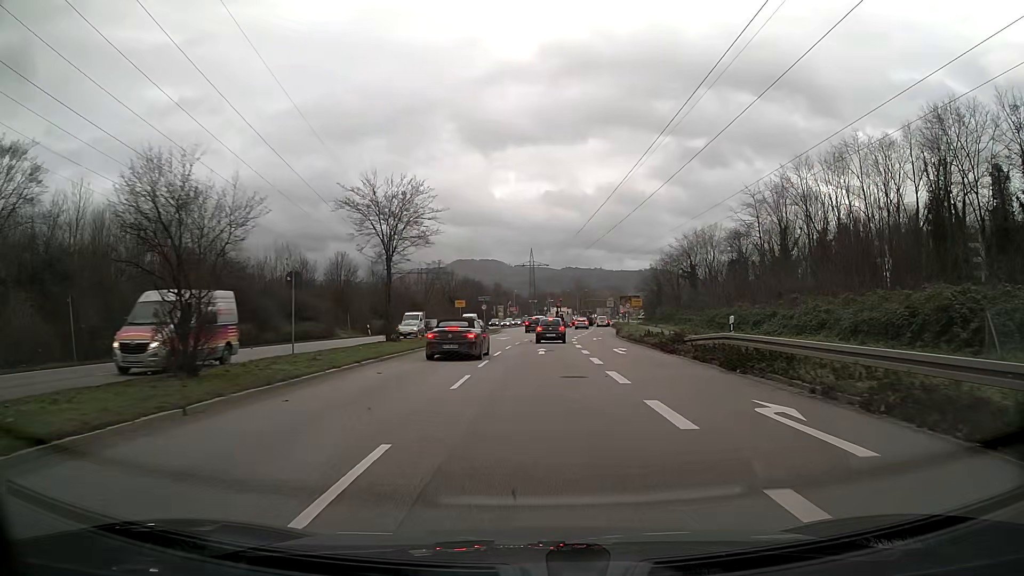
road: primary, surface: asphalt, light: Day
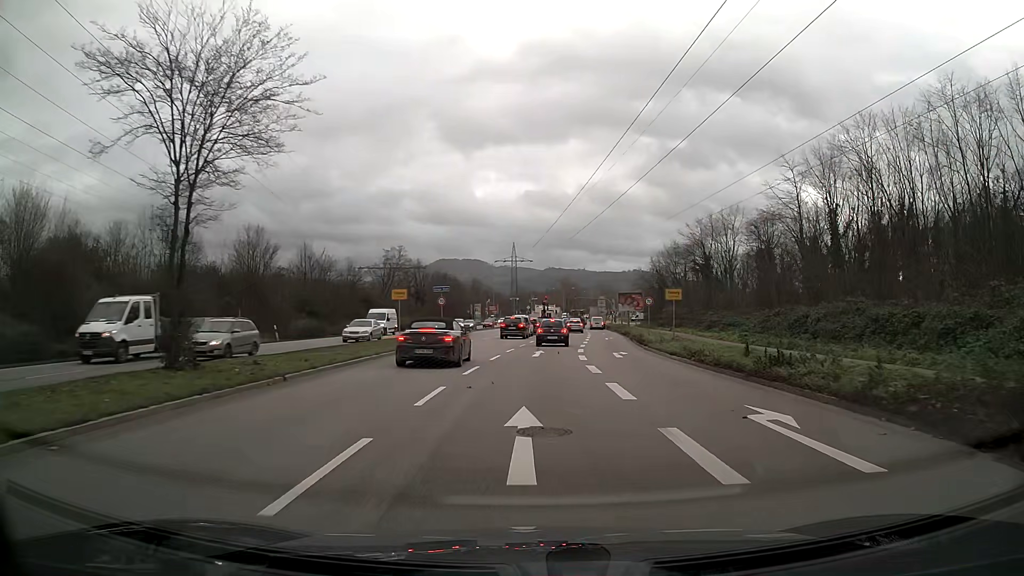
(+0.3, +20.7) m; +2°
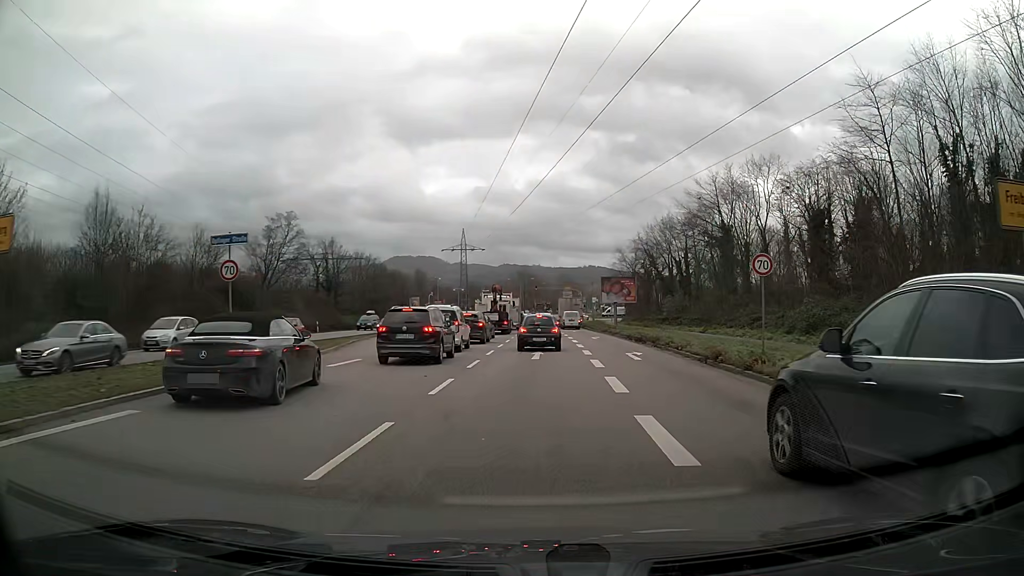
(+0.8, +29.2) m; +4°
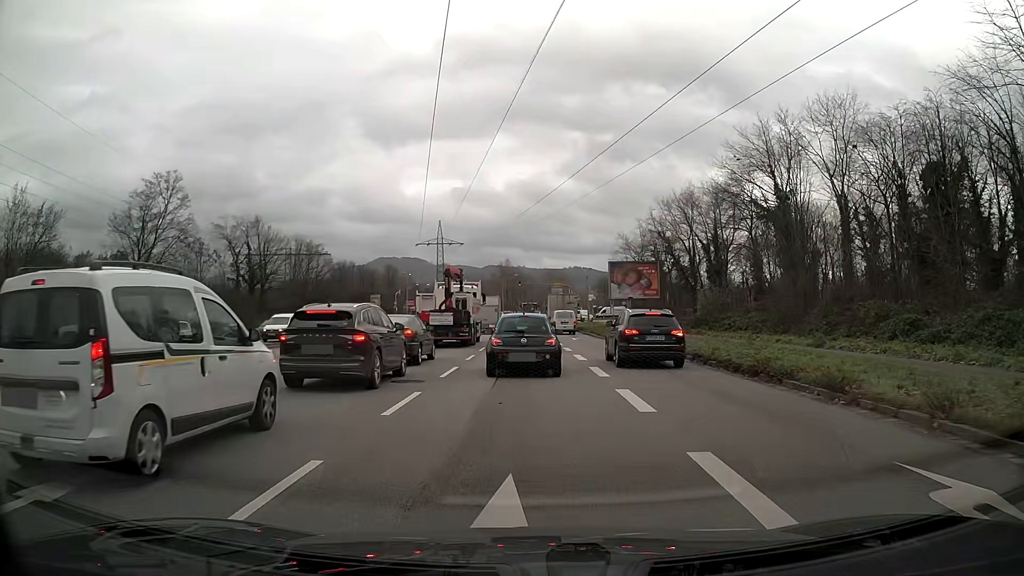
(+0.2, +20.4) m; +1°
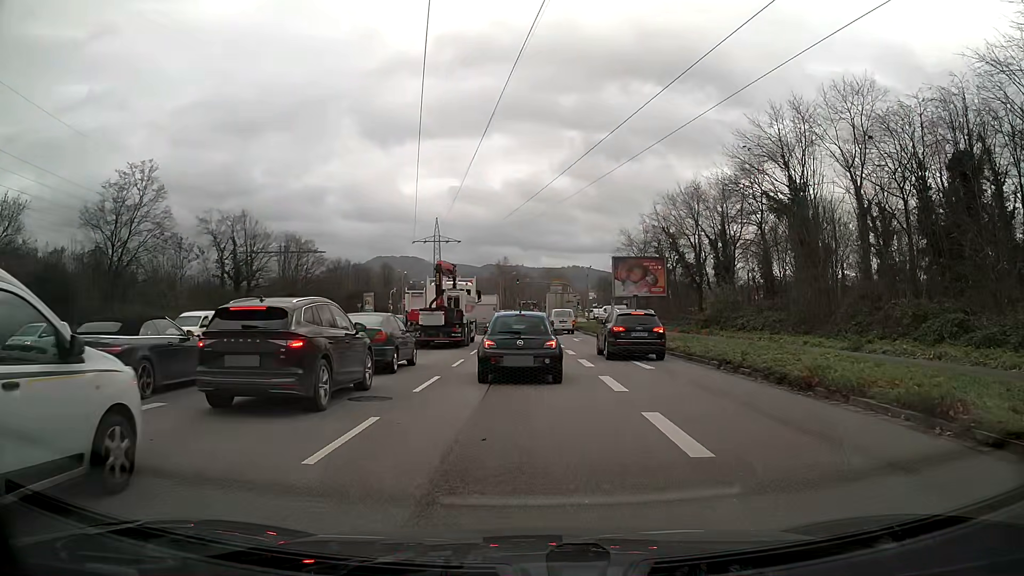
(0.0, +3.2) m; 0°
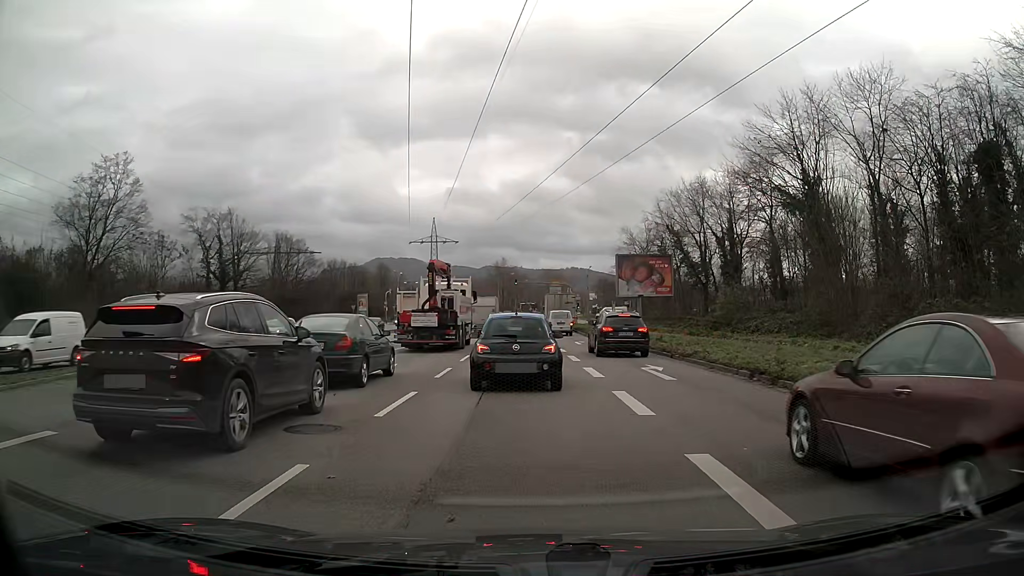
(0.0, +2.8) m; 0°
